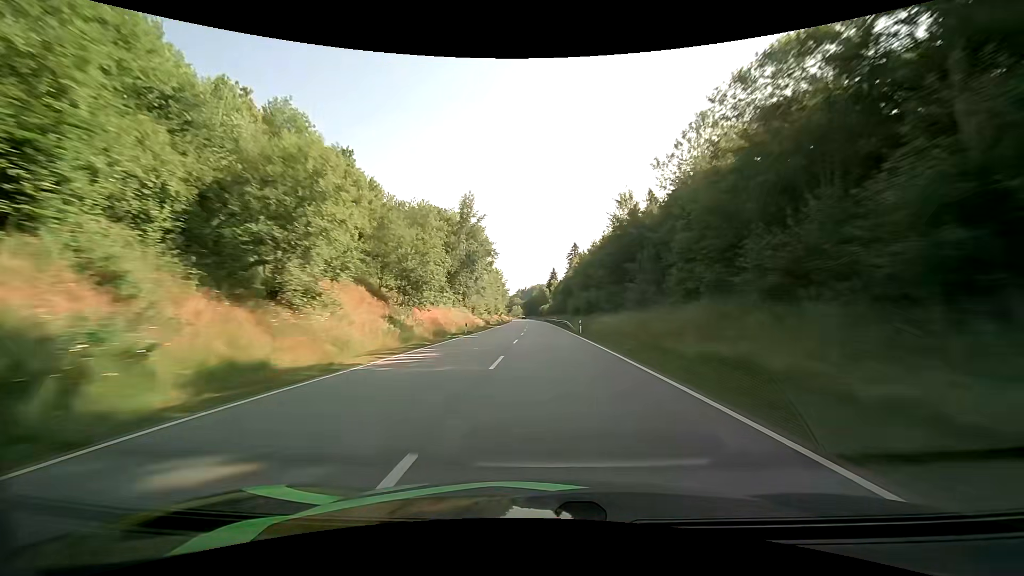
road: primary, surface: asphalt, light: Day
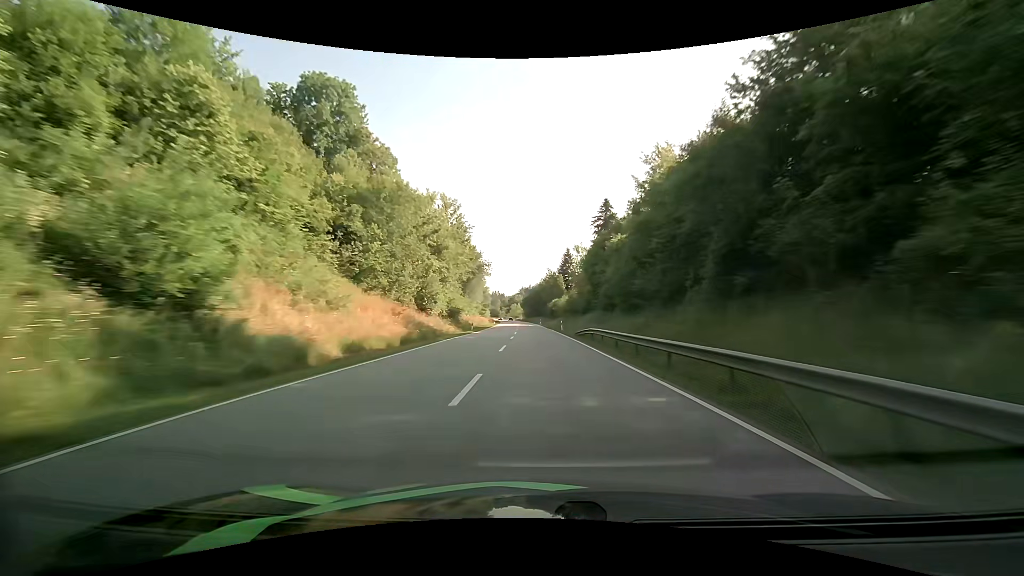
(-0.5, +88.5) m; 0°
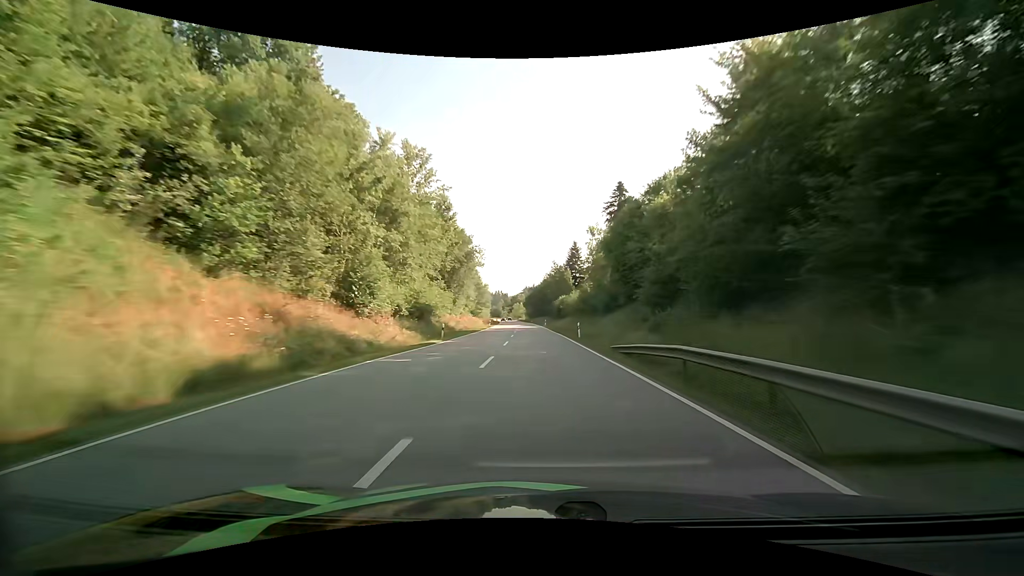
(-0.1, +17.9) m; 0°
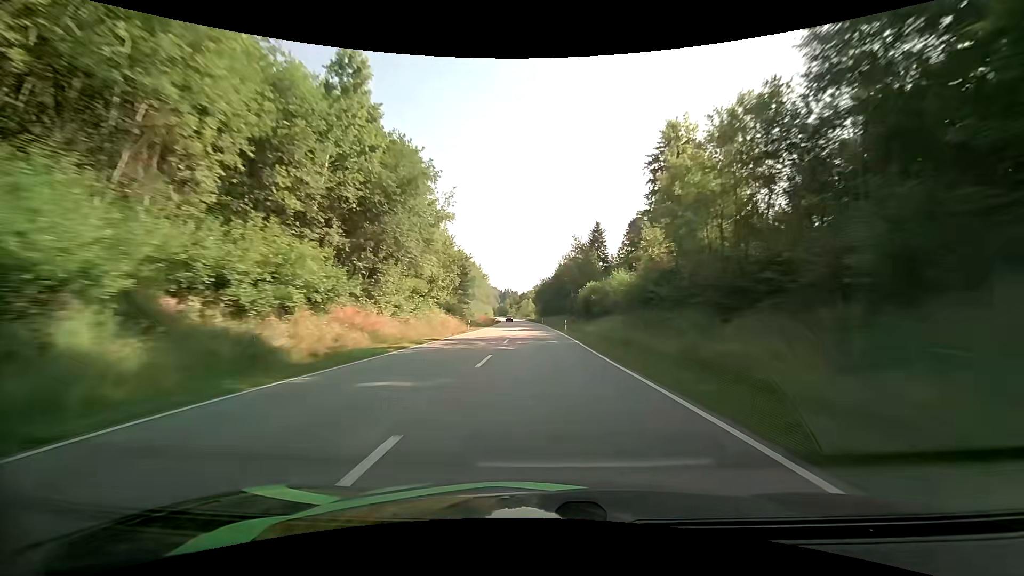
(-0.4, +35.8) m; -1°
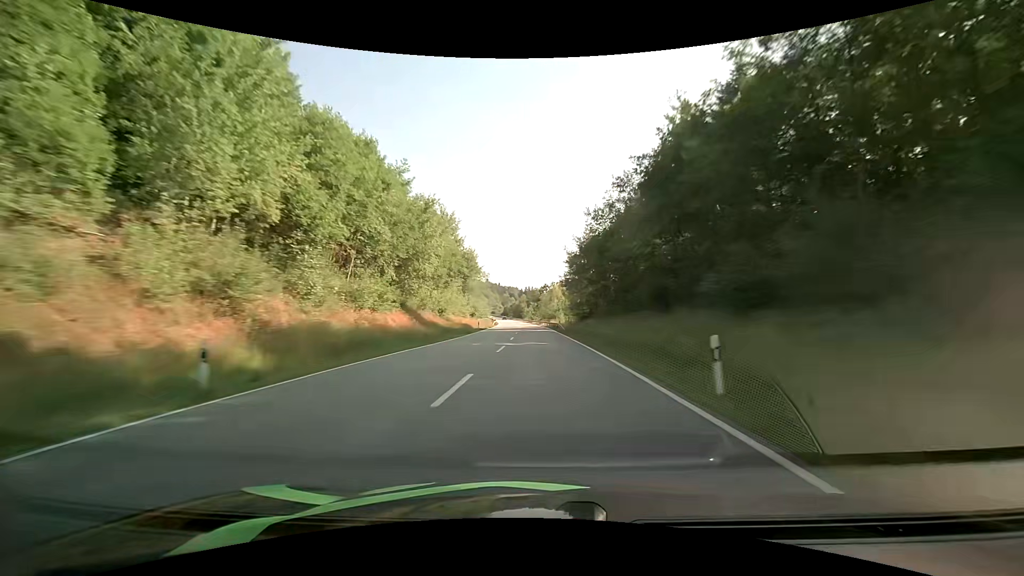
(-1.8, +89.1) m; -3°
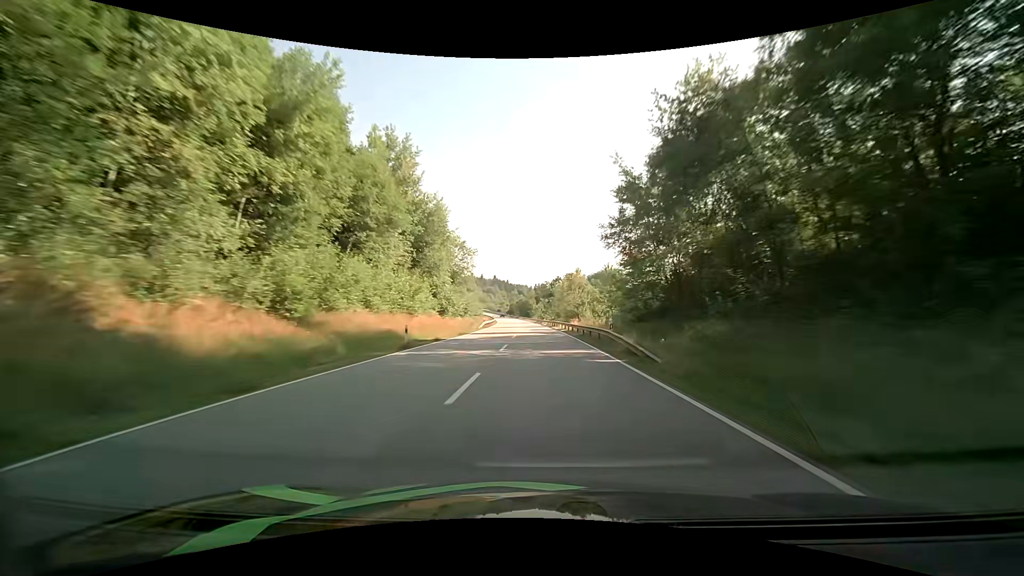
(-0.4, +35.6) m; -1°
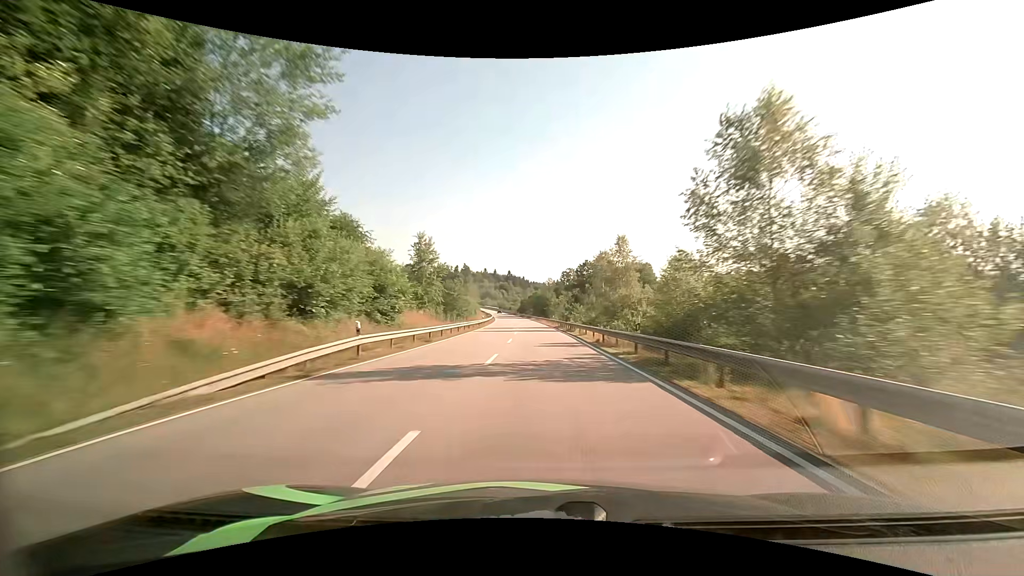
(-0.6, +53.4) m; -2°
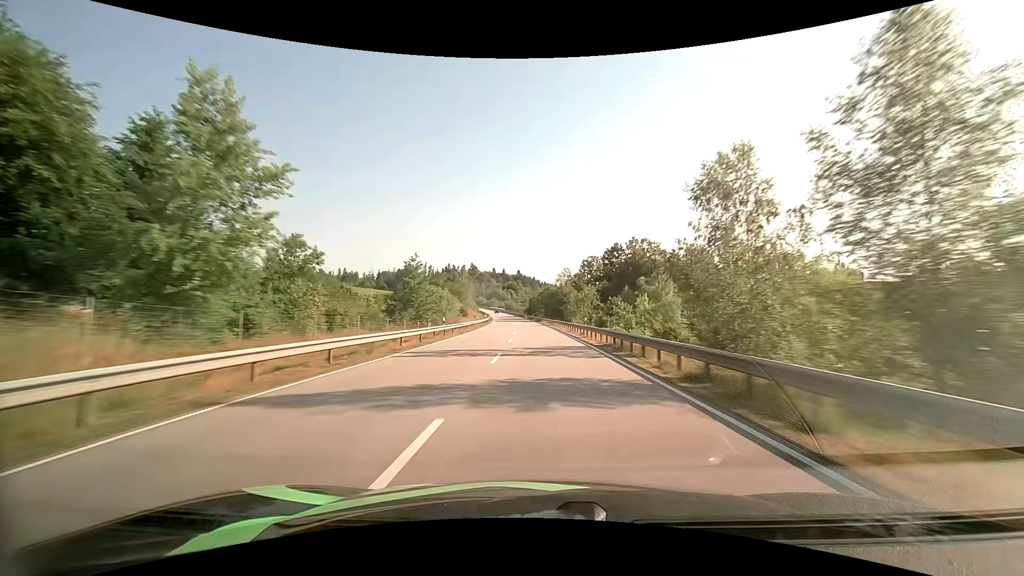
(-0.4, +34.9) m; -1°
(0, +10) (0, +20) (0, +30) (-1, +40) (-1, +50) (-1, +60) (-2, +70) (-3, +80) (-3, +90) (-4, +100) m
